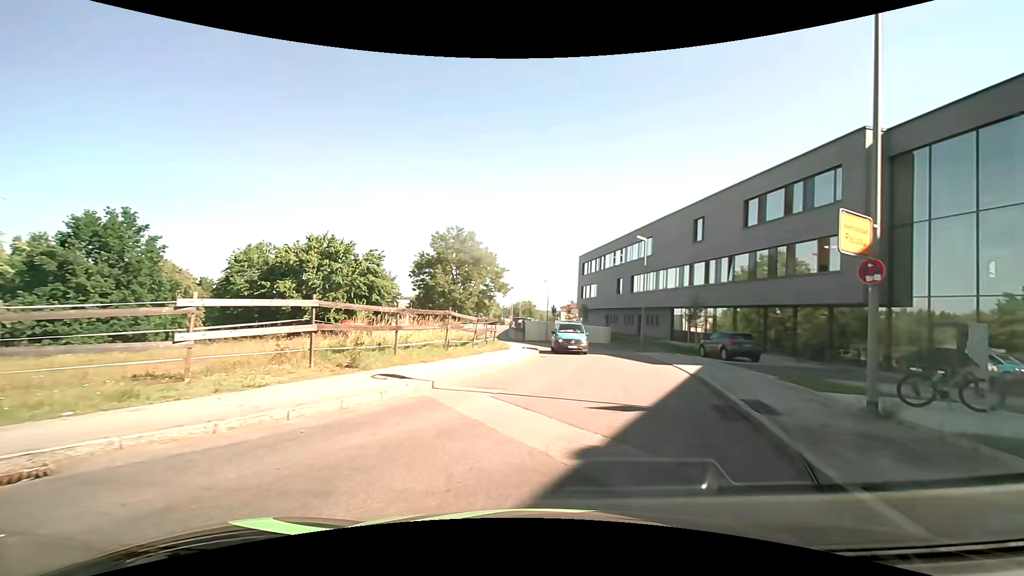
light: Day
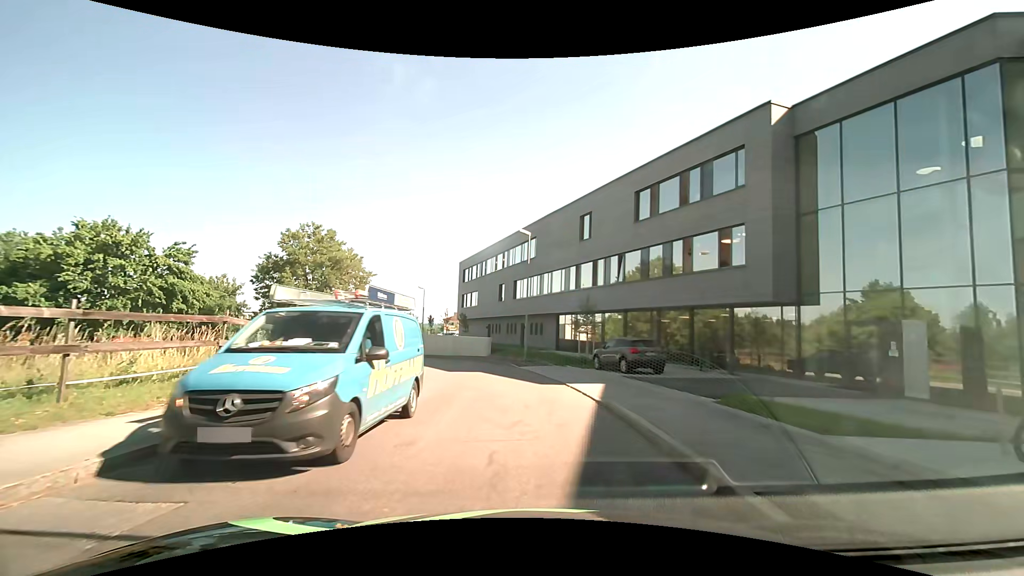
(+1.0, +6.6) m; +14°
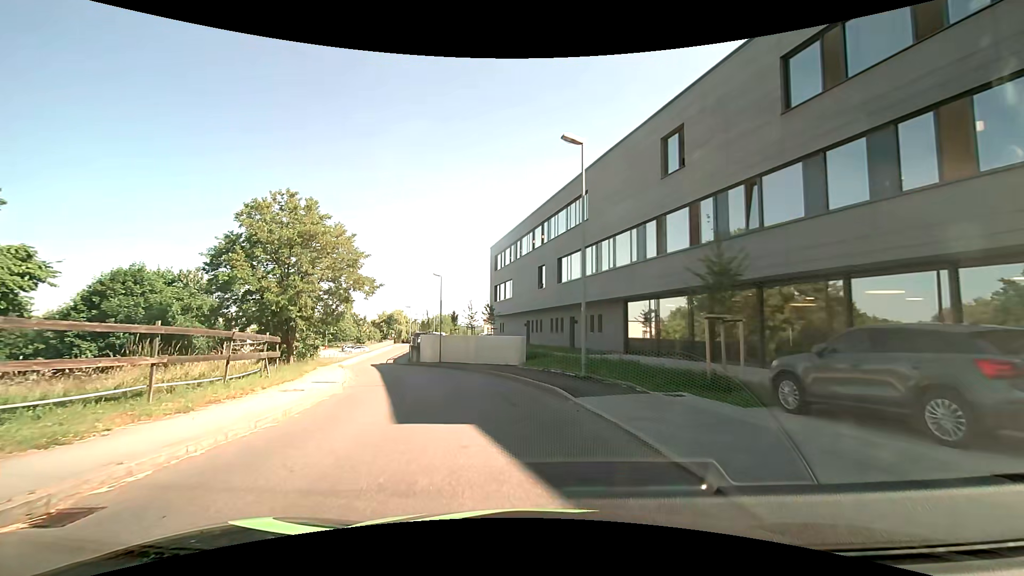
(-0.6, +14.6) m; -7°
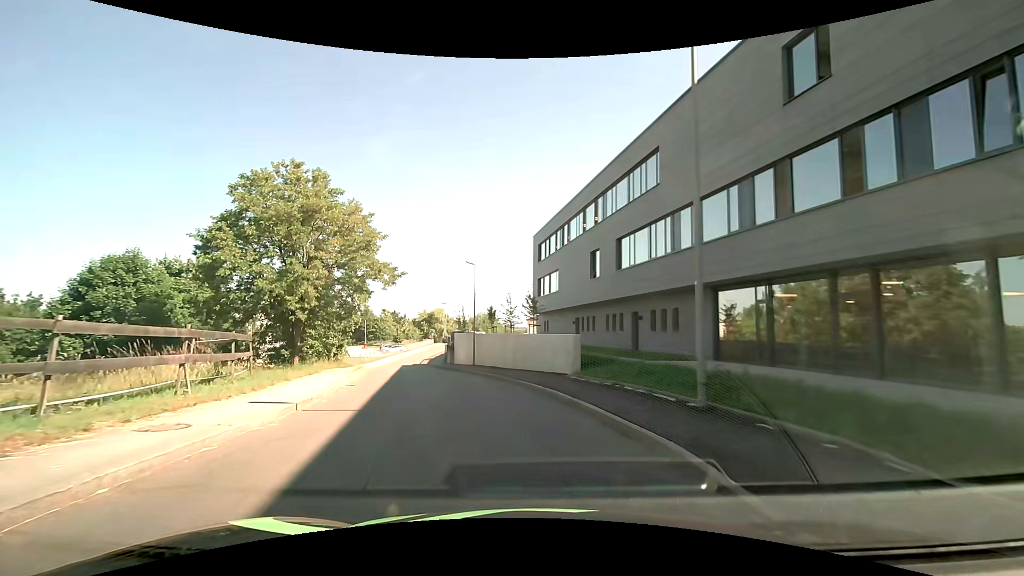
(-0.3, +7.3) m; -4°
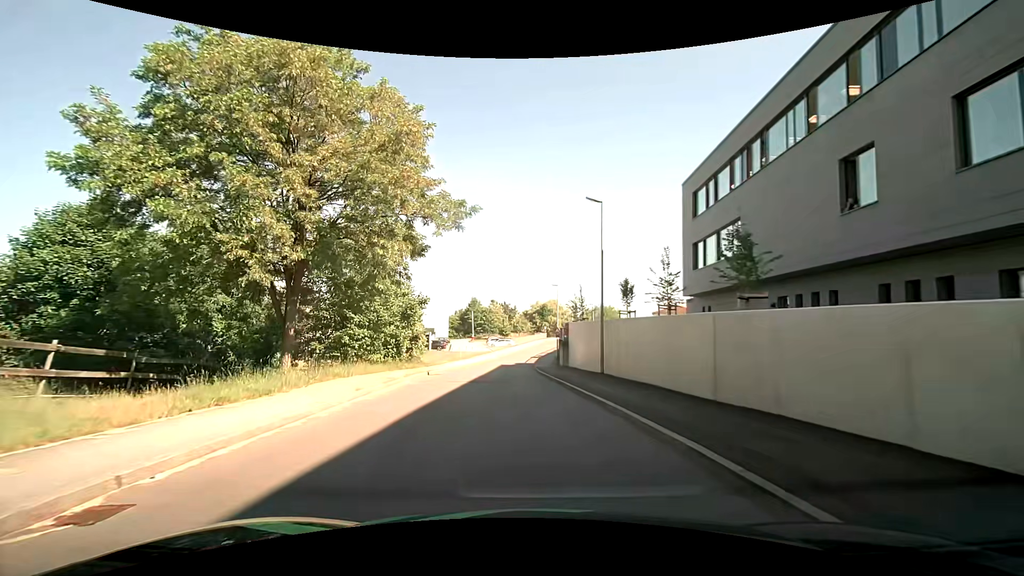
(-2.1, +16.0) m; -13°
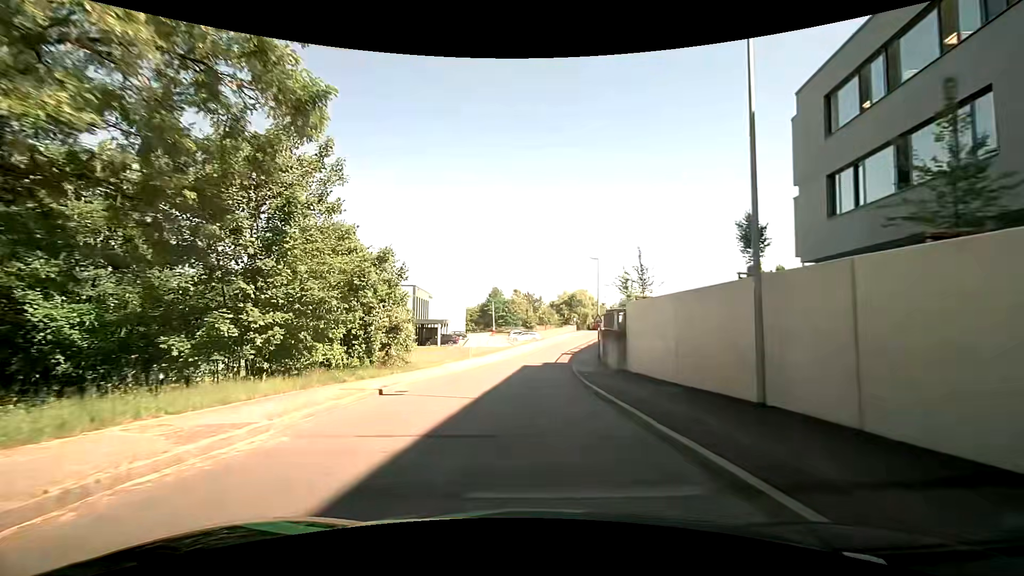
(-0.4, +13.0) m; -3°
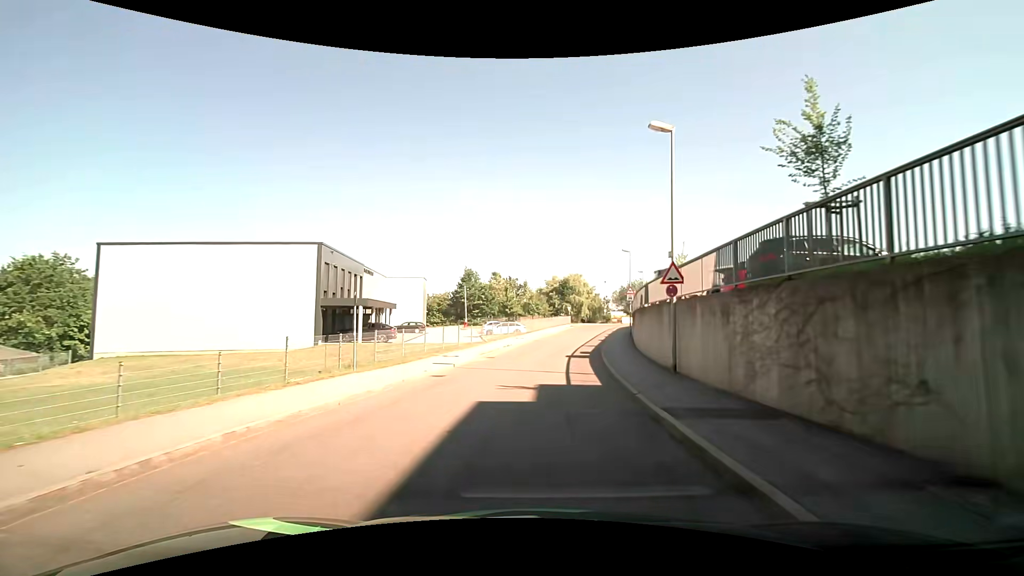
(+0.3, +23.7) m; +2°
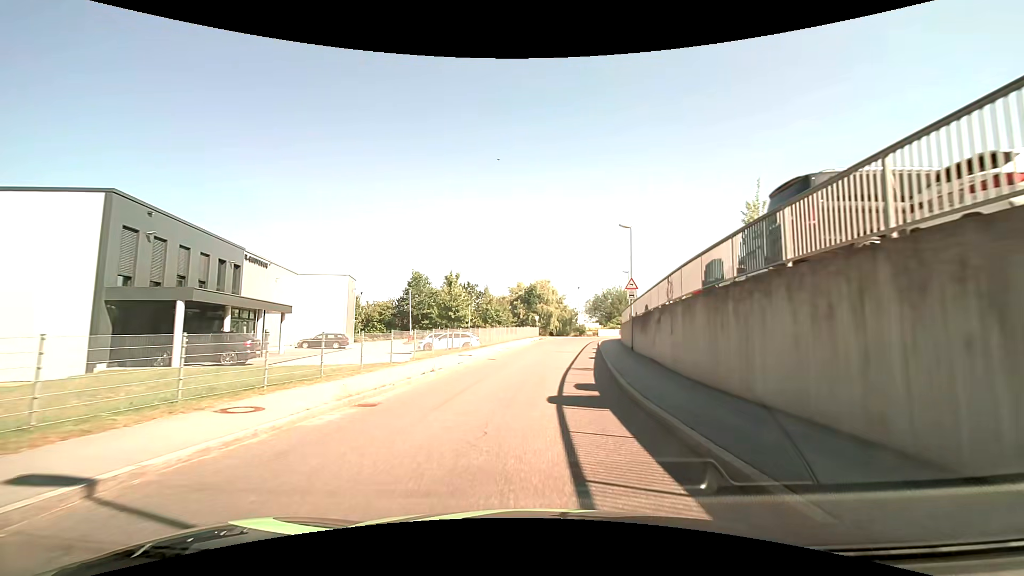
(+0.4, +15.4) m; +3°
